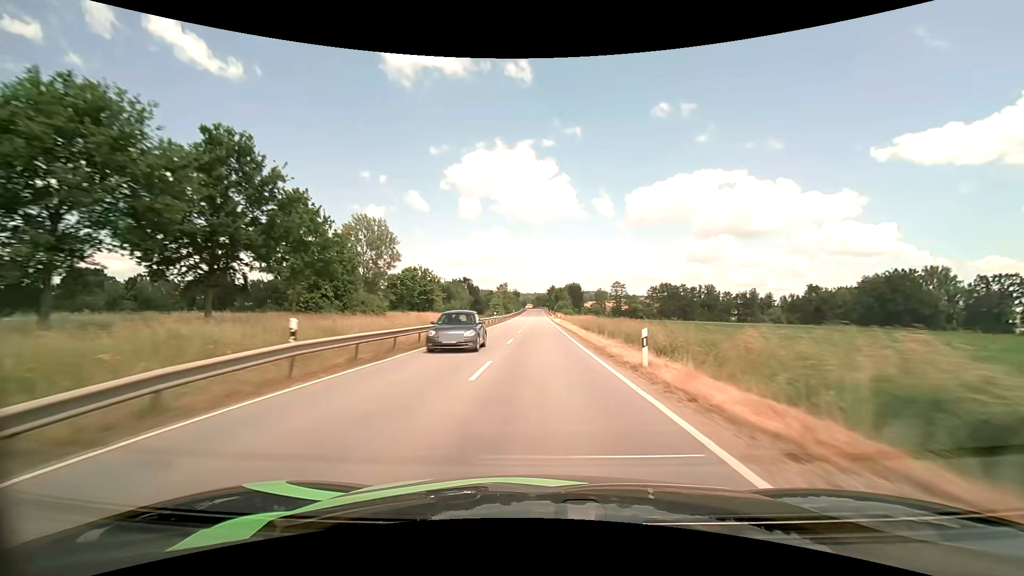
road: tertiary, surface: asphalt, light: Day
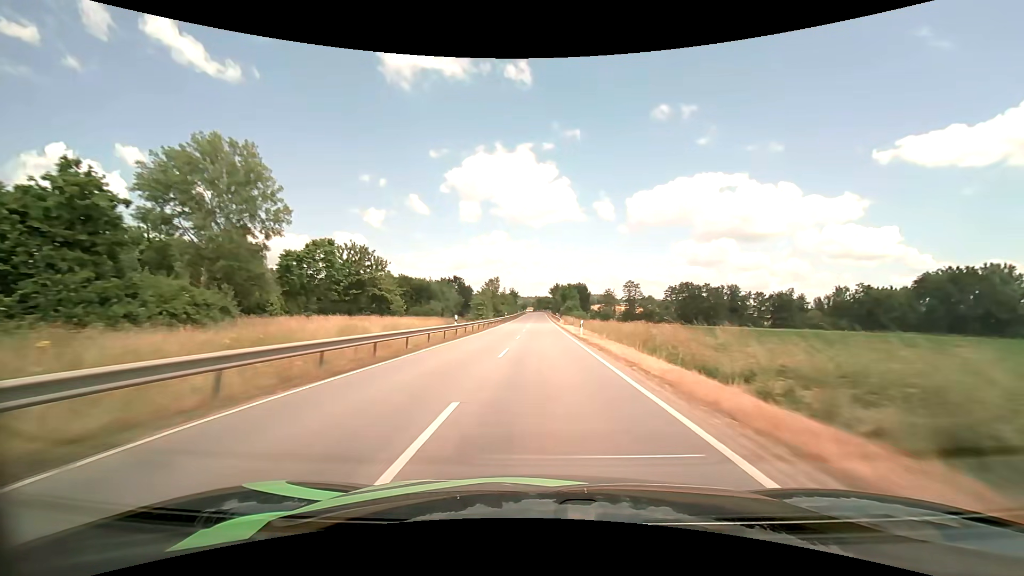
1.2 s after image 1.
(-0.1, +30.8) m; 0°
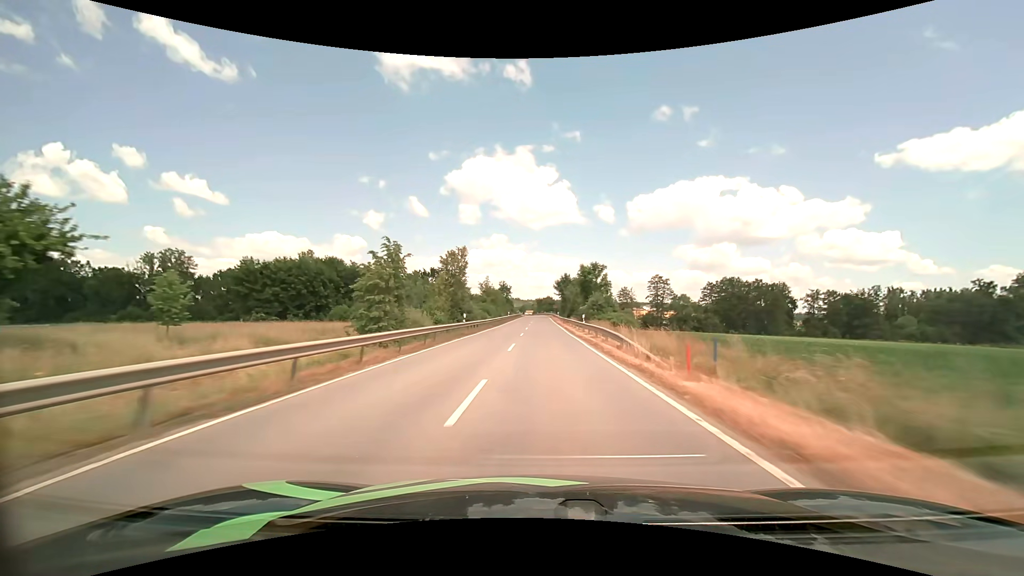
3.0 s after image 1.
(0.0, +46.0) m; 0°
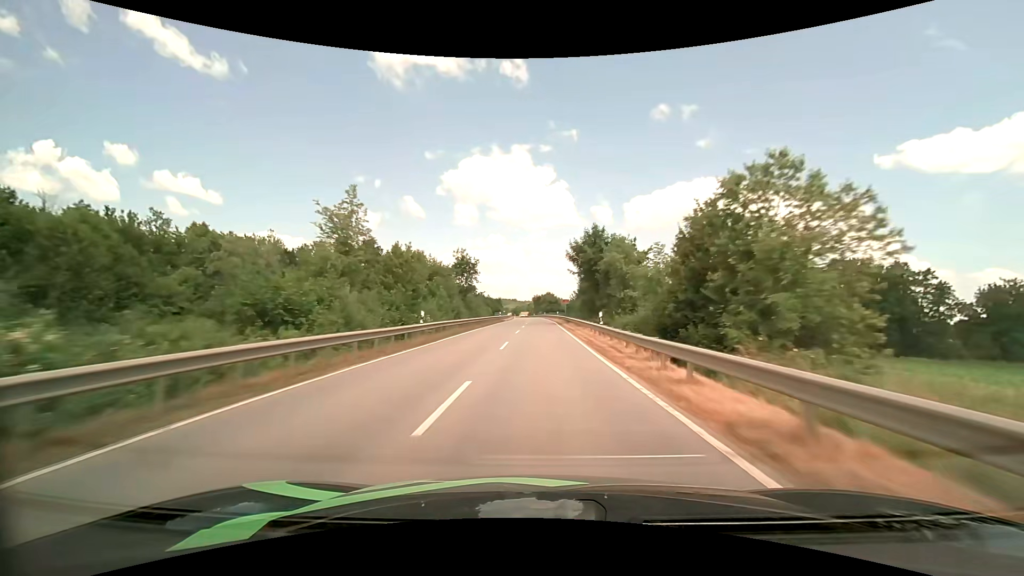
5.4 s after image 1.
(+0.5, +61.2) m; 0°
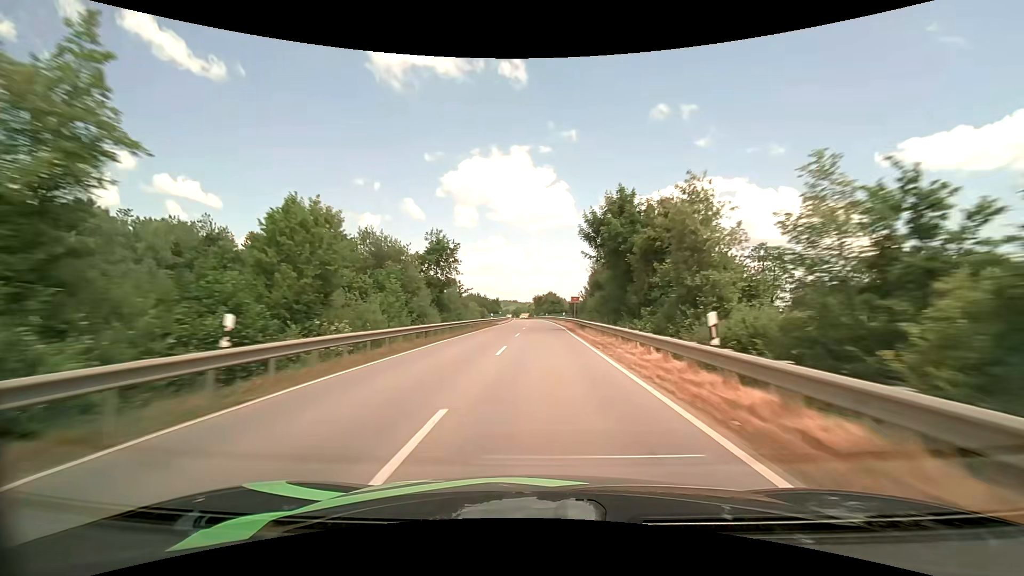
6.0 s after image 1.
(0.0, +14.8) m; 0°
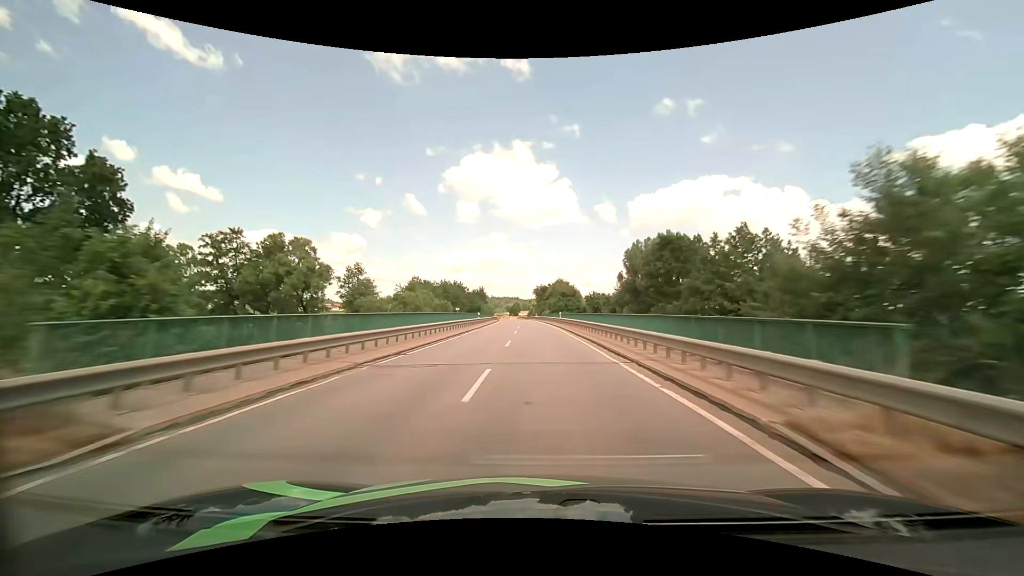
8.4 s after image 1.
(-0.1, +55.9) m; 0°
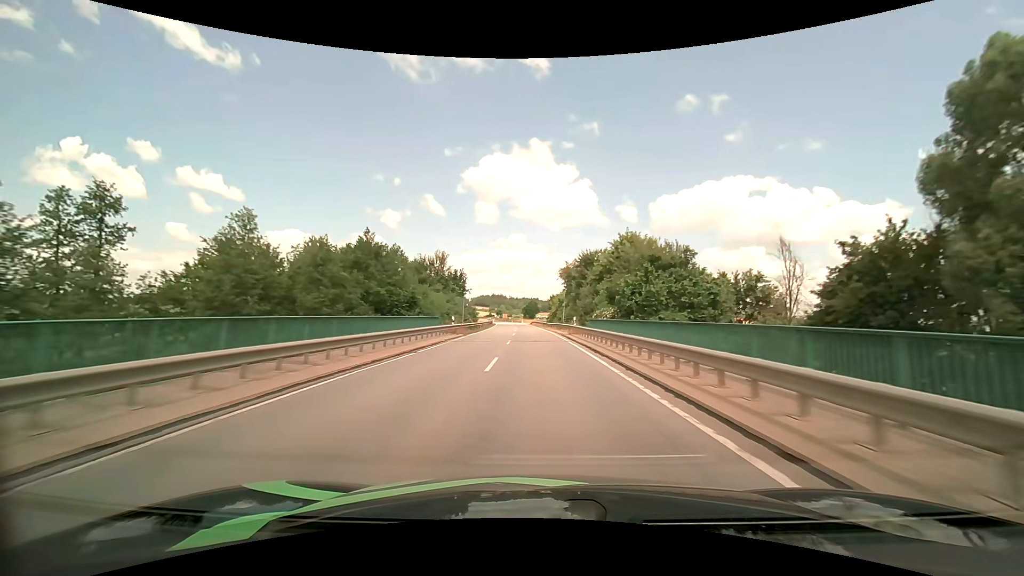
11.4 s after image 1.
(-1.6, +68.2) m; -2°
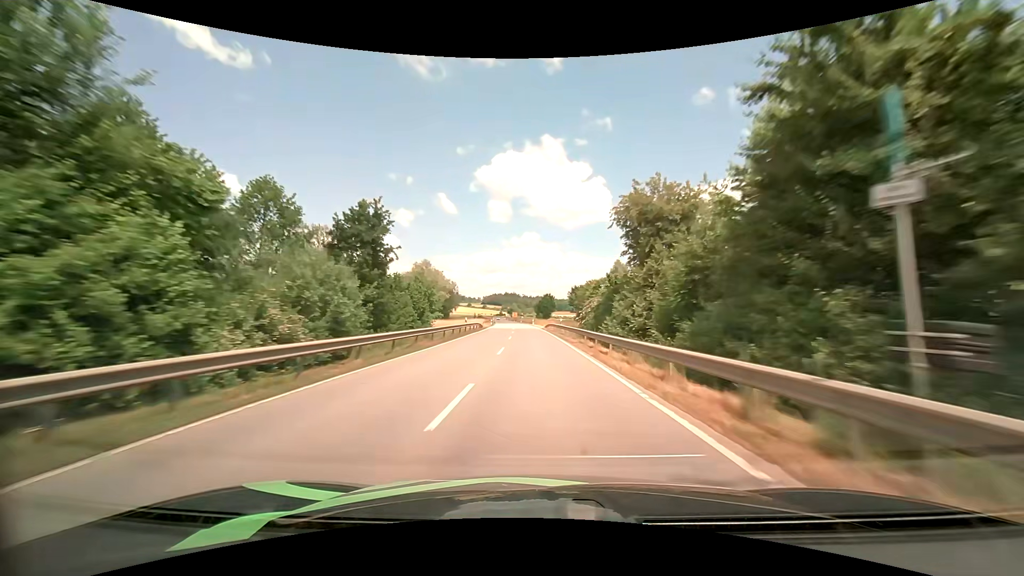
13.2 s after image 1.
(-0.7, +42.5) m; -2°
(0, +10) (0, +20) (0, +30) (0, +40) (-1, +50) (-1, +60) (-2, +70) (-2, +80) (-3, +90) (-4, +100) m
